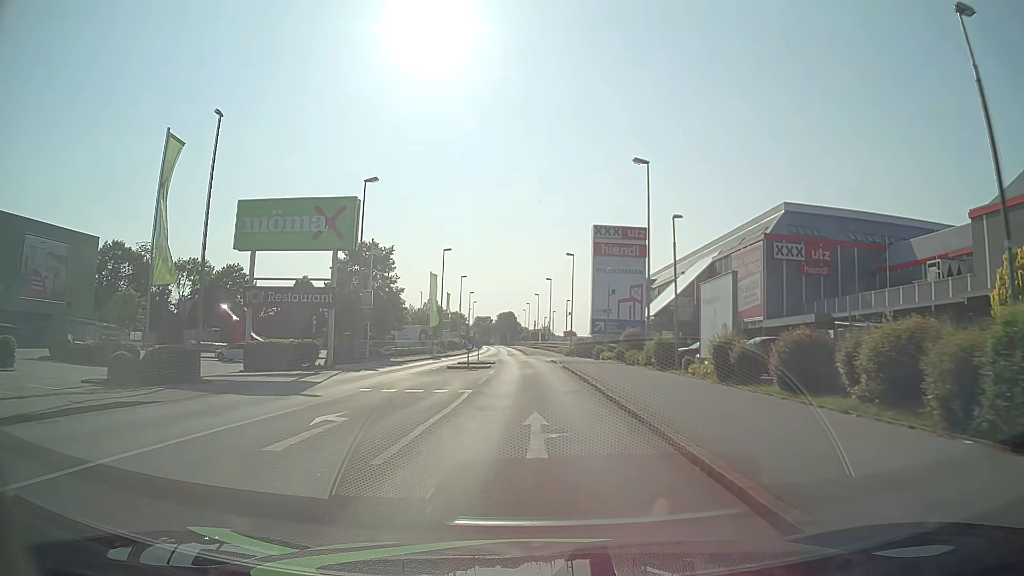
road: tertiary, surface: asphalt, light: Day
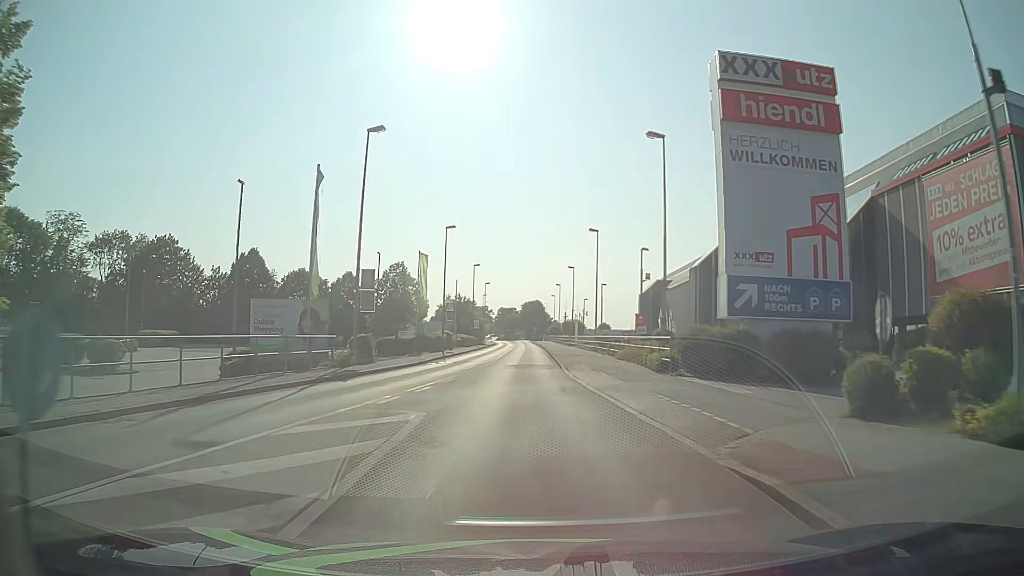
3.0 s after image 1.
(-0.5, +38.3) m; -3°
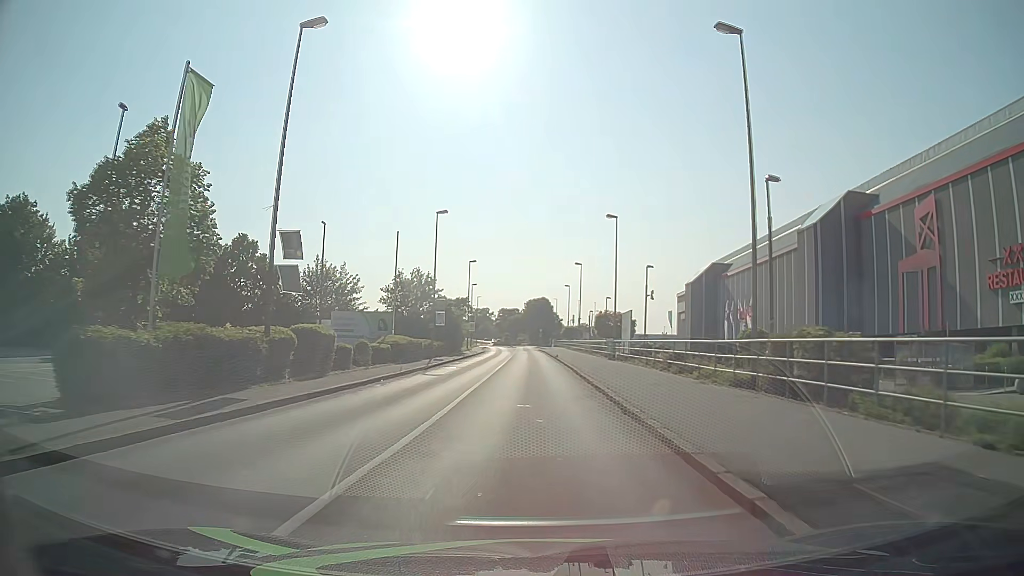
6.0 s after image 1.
(-0.5, +38.3) m; -1°
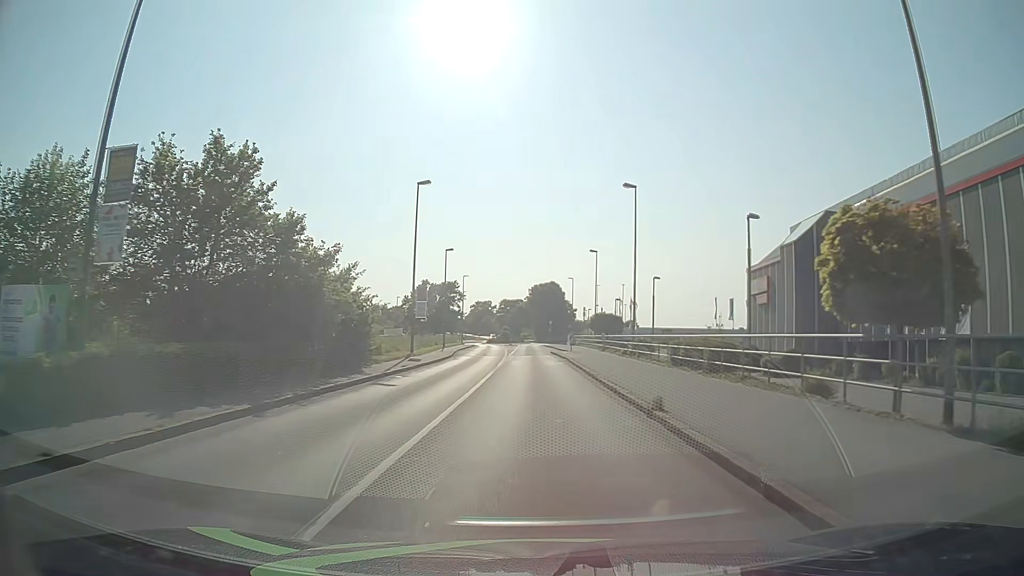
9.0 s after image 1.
(-0.1, +38.3) m; 0°
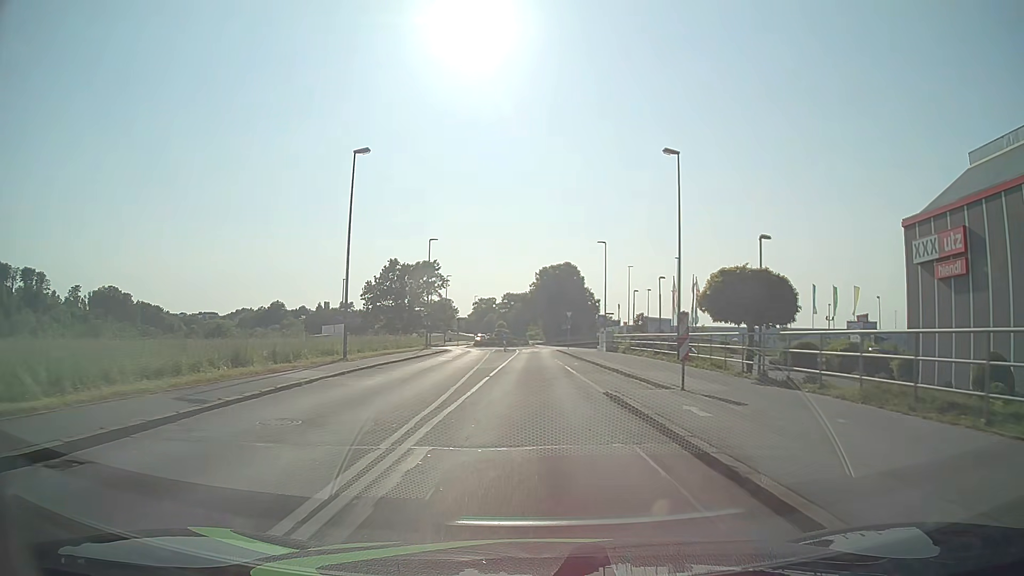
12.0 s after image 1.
(-0.1, +37.9) m; -1°
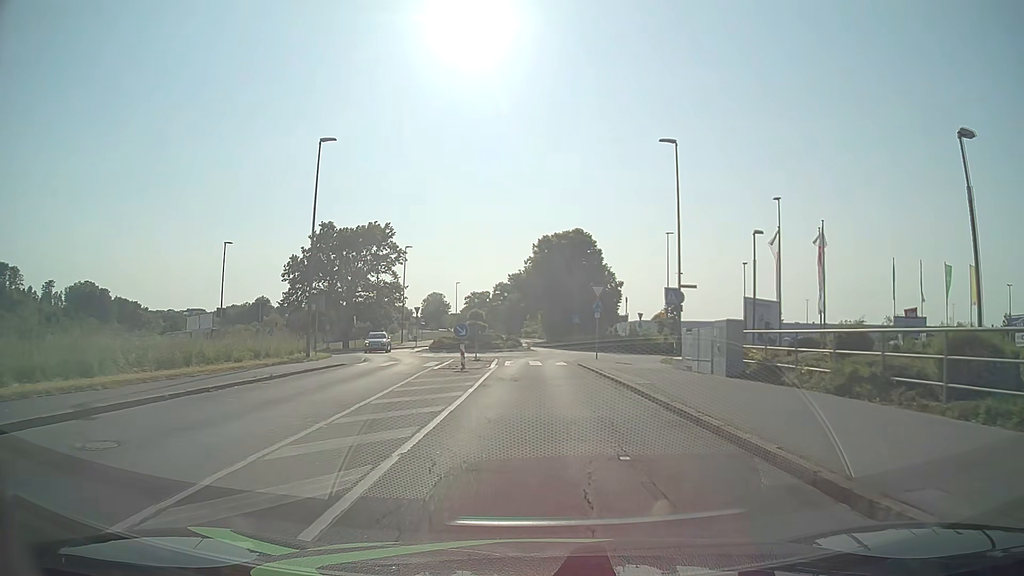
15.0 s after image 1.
(+0.1, +32.1) m; 0°
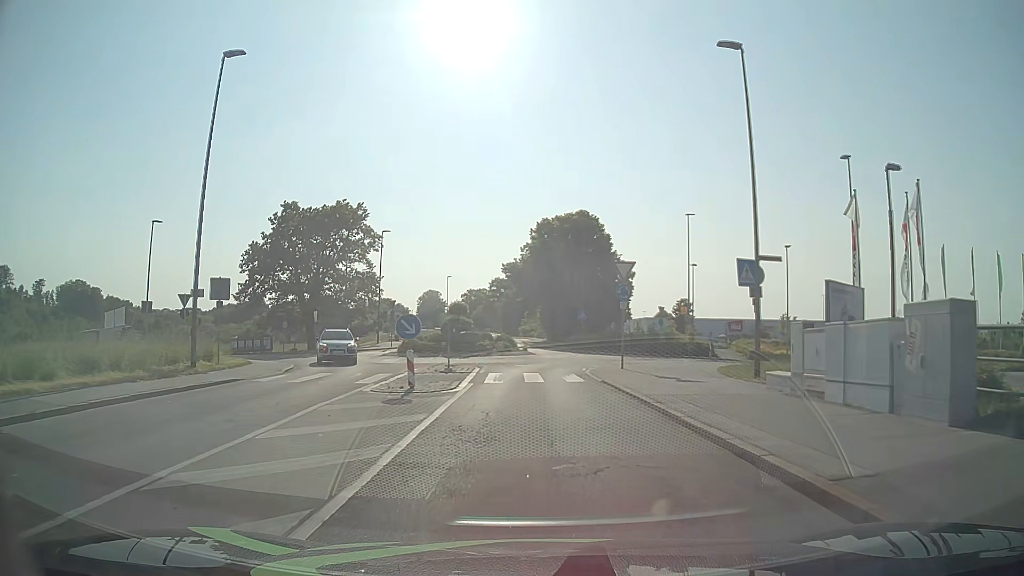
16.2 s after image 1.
(+0.1, +10.5) m; 0°
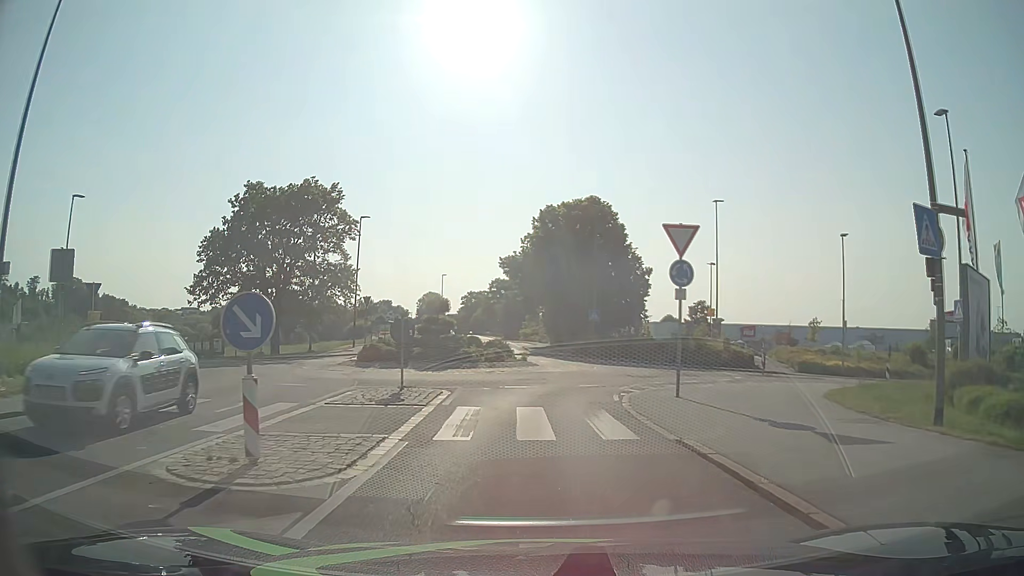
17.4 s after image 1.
(0.0, +8.9) m; 0°
(0, +10) (+1, +20) (+4, +29) (+2, +39) (-2, +48) (-3, +58) (-4, +68) (-5, +78) (-5, +88) (-6, +98) m
